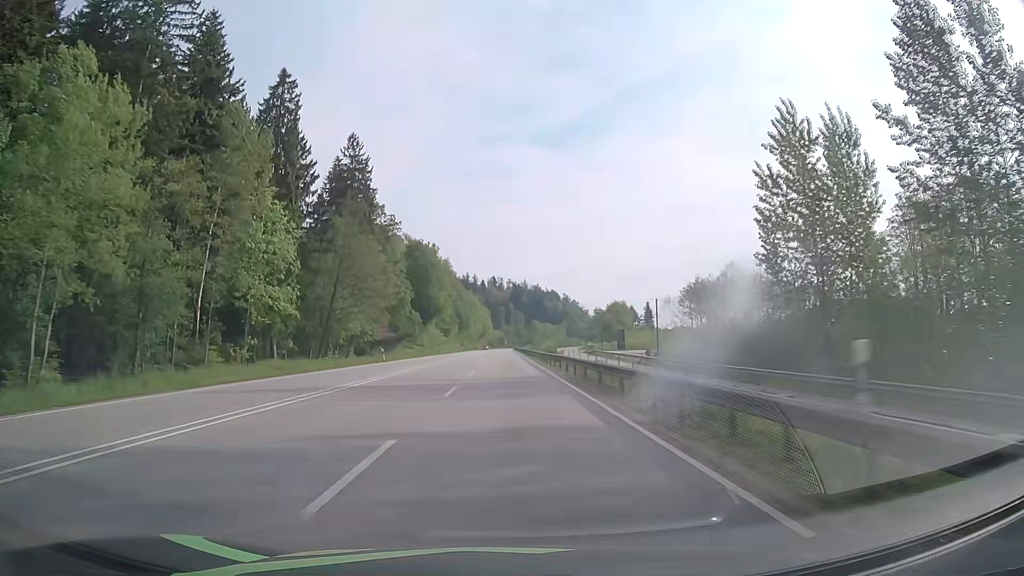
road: primary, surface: asphalt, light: Day
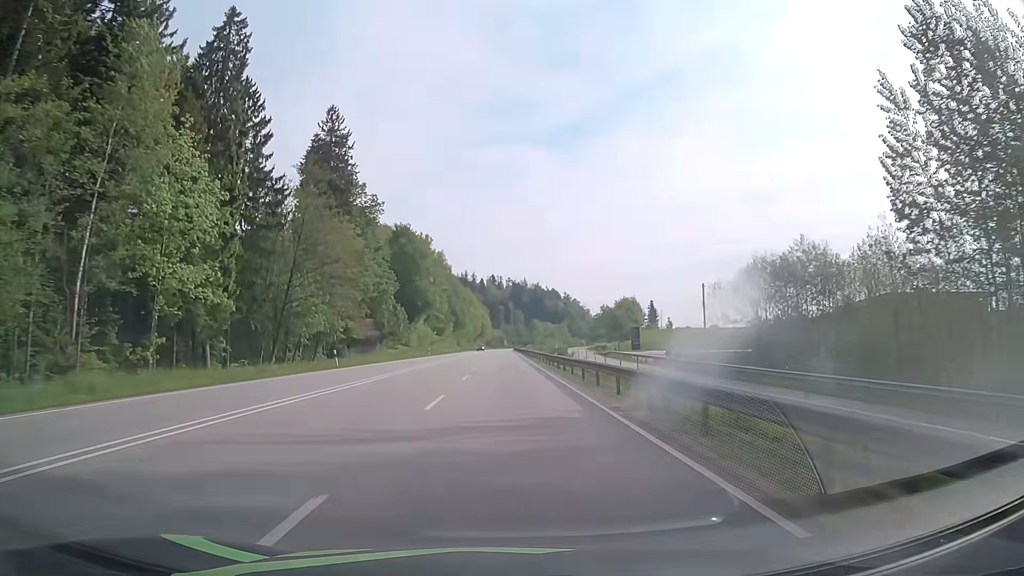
(0.0, +15.7) m; 0°
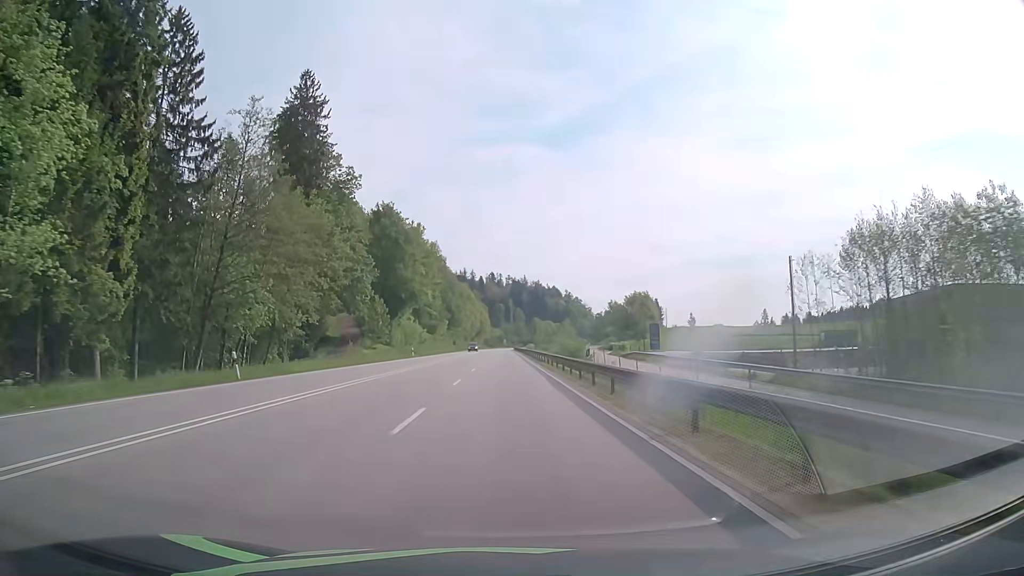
(-0.1, +15.6) m; 0°
